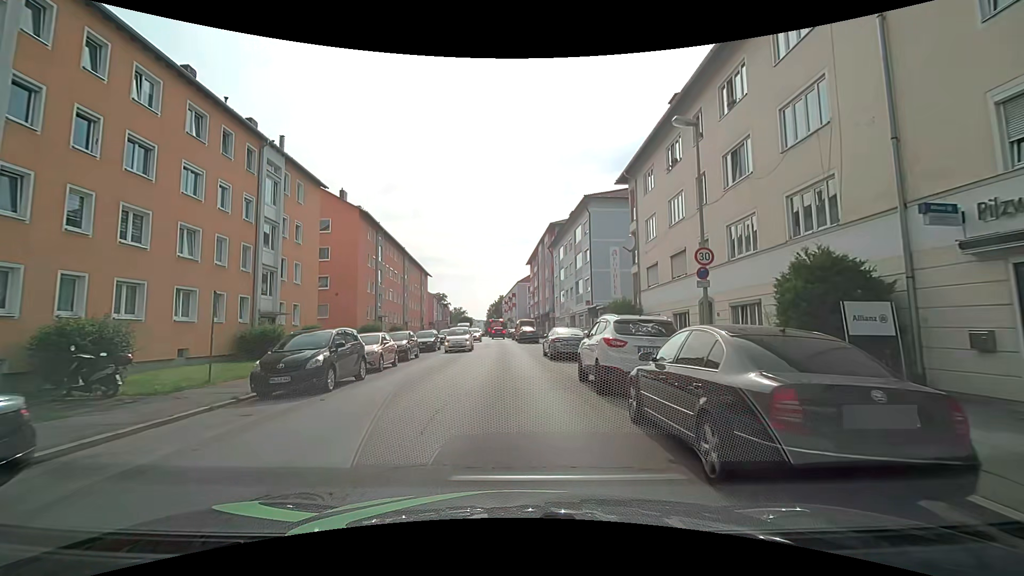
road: tertiary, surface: asphalt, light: Day
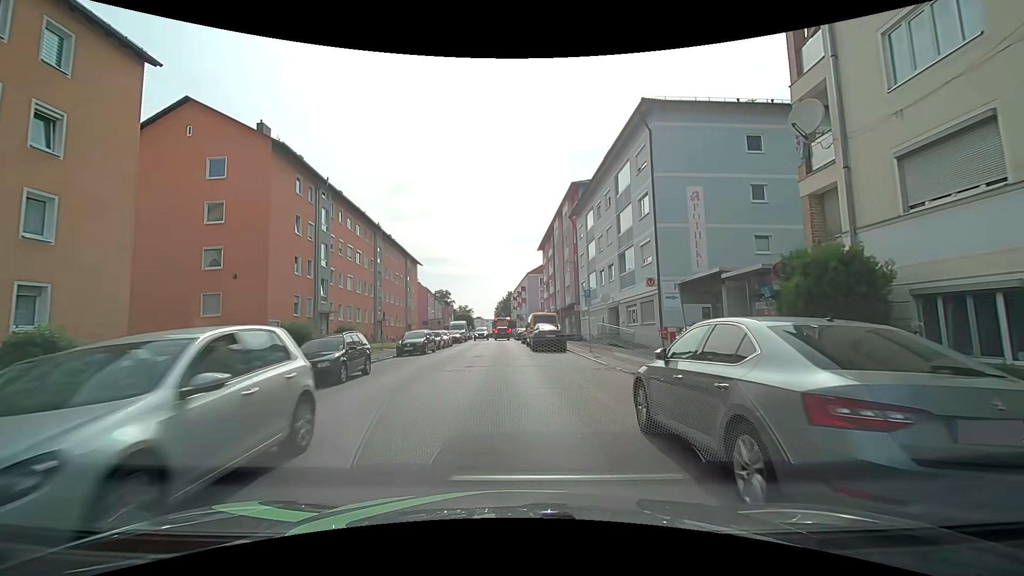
(-0.1, +18.9) m; -1°
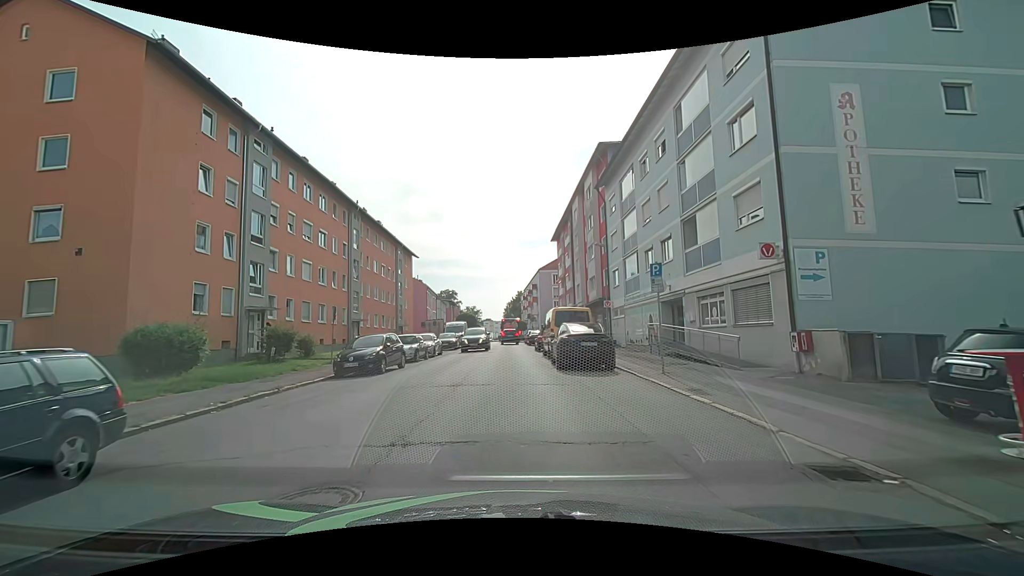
(-0.2, +11.5) m; -1°
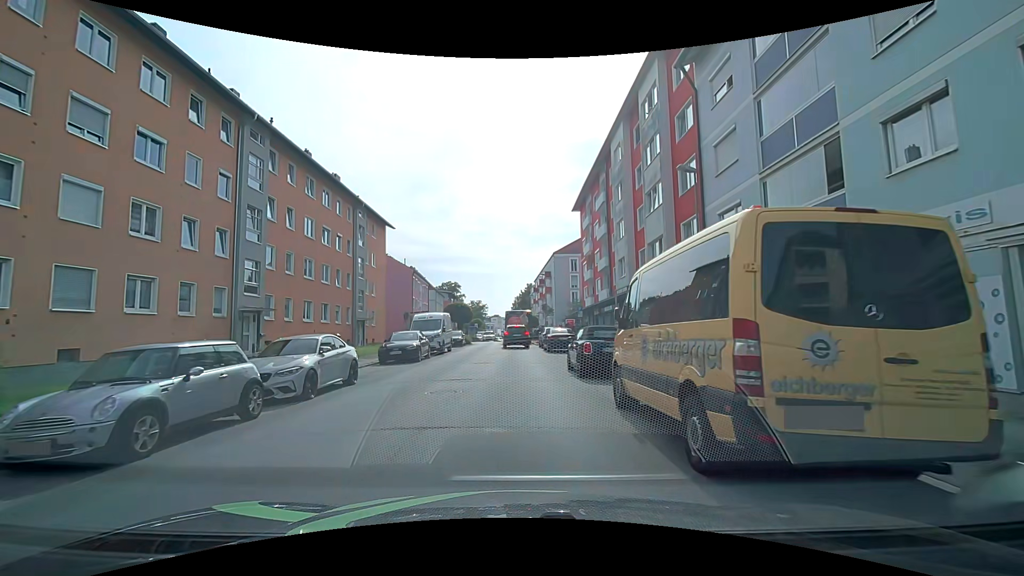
(-0.2, +18.4) m; 0°
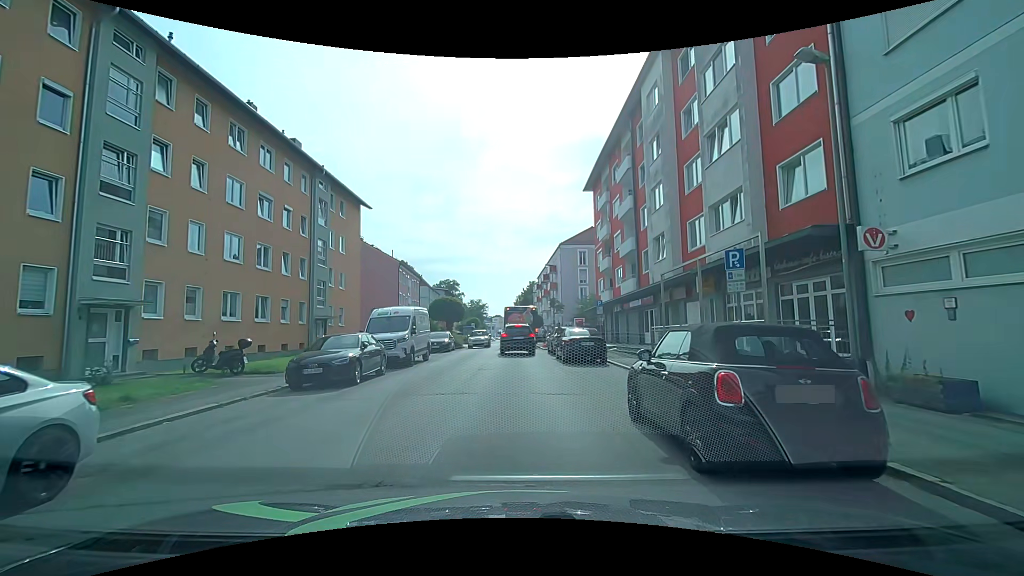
(-0.2, +8.8) m; -2°
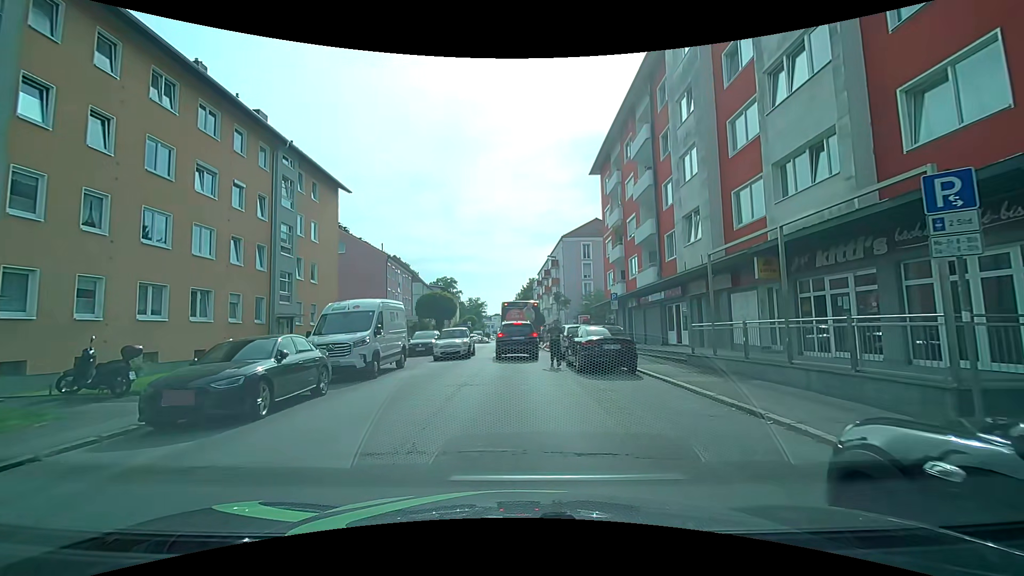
(0.0, +5.0) m; 0°
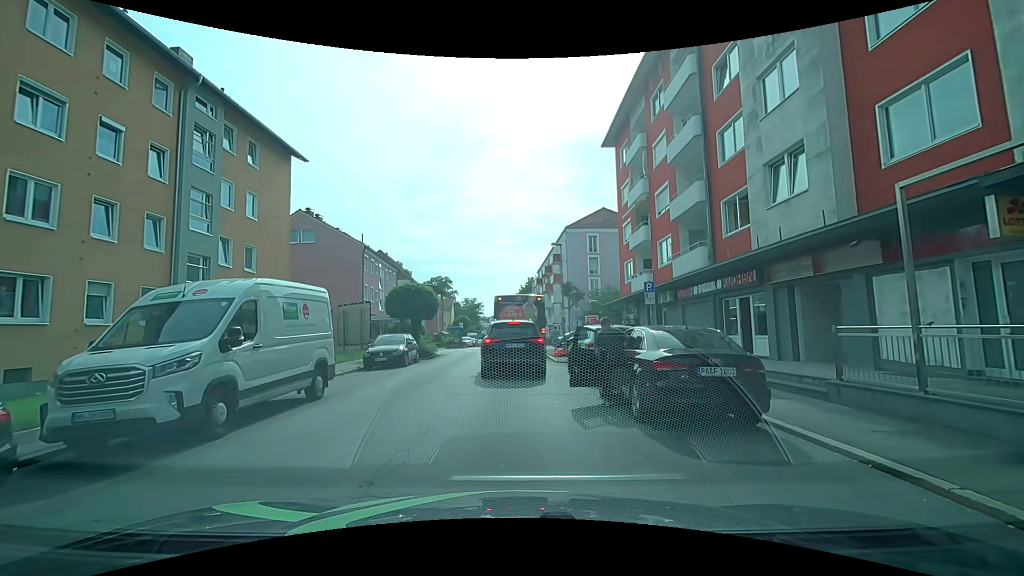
(0.0, +7.5) m; -1°
